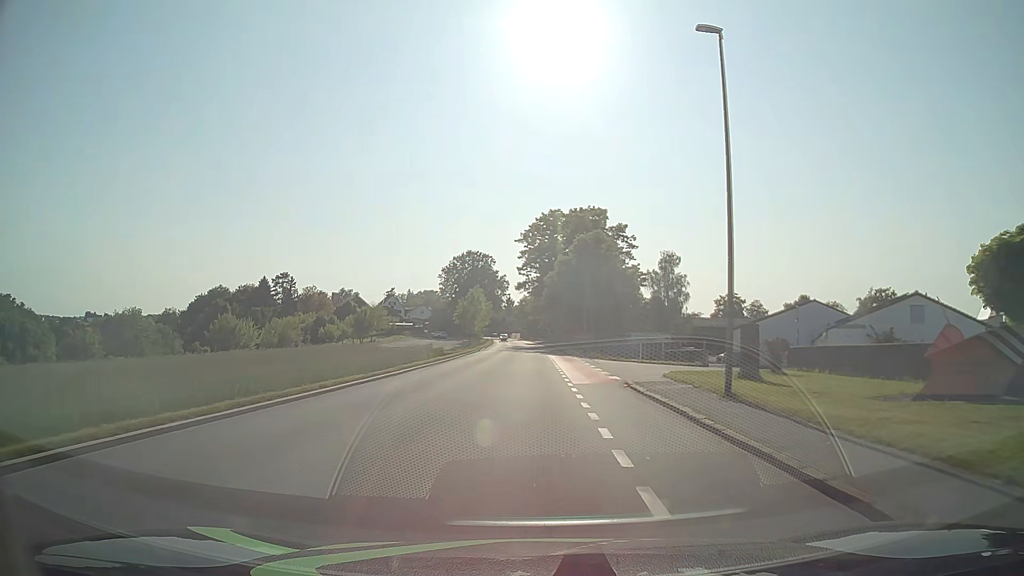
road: tertiary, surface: asphalt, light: Day
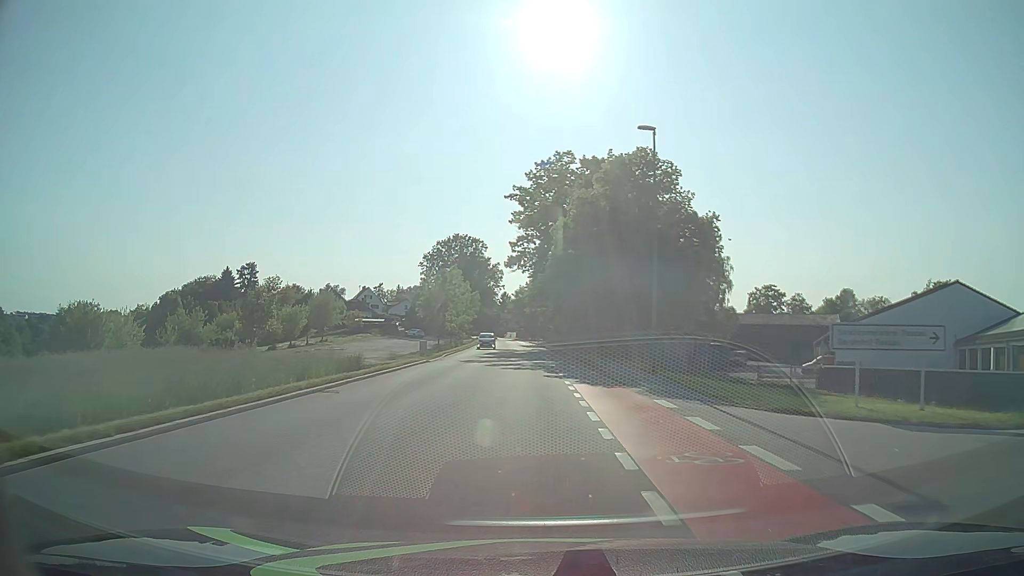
(0.0, +30.4) m; 0°
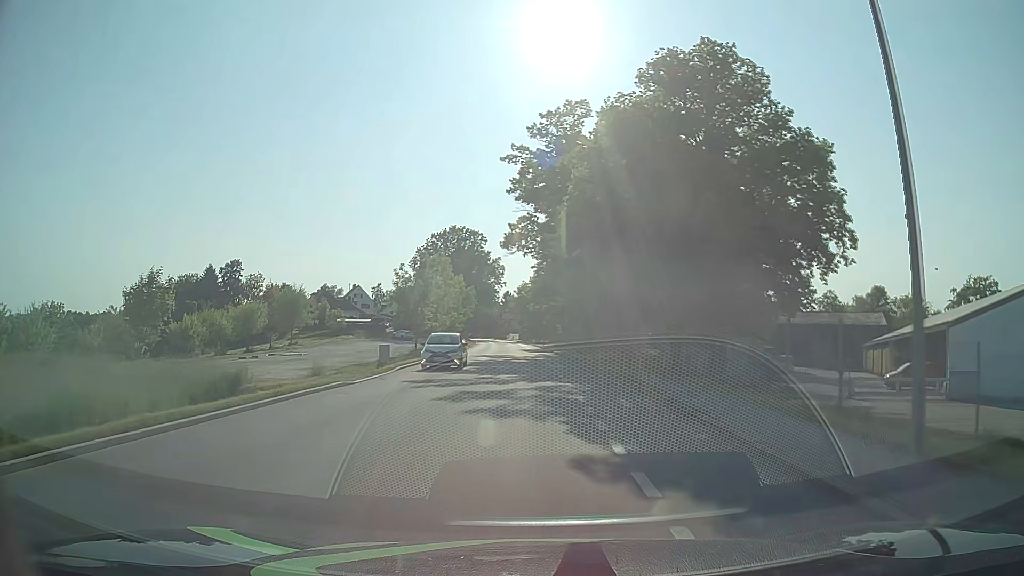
(0.0, +15.2) m; 0°
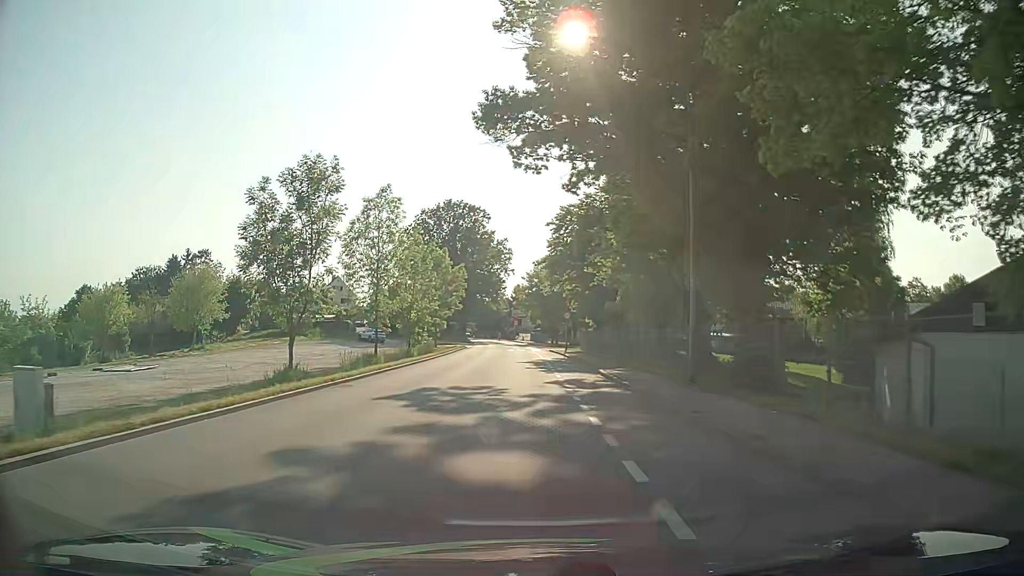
(-0.3, +29.5) m; -1°
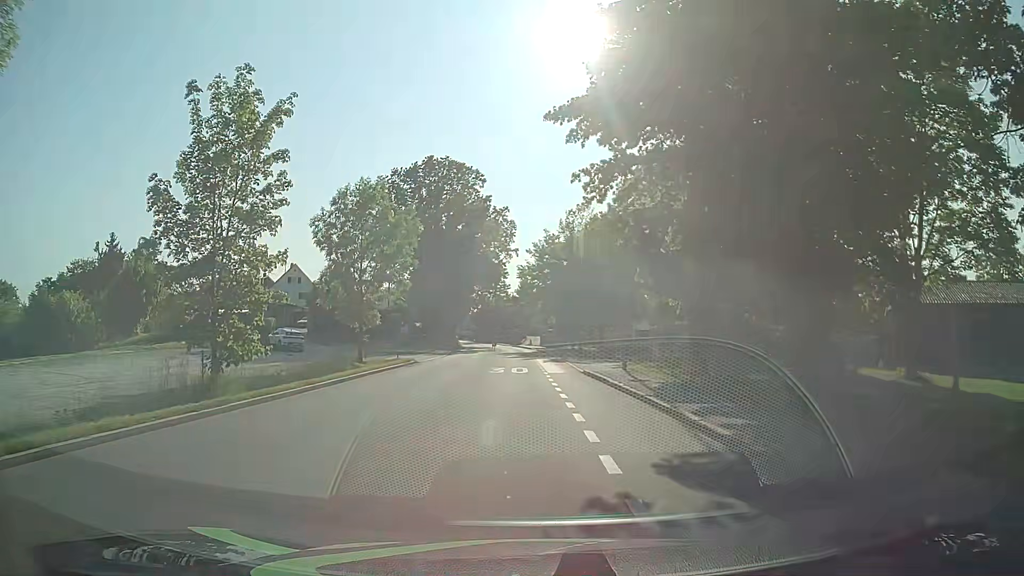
(-0.1, +31.6) m; -1°
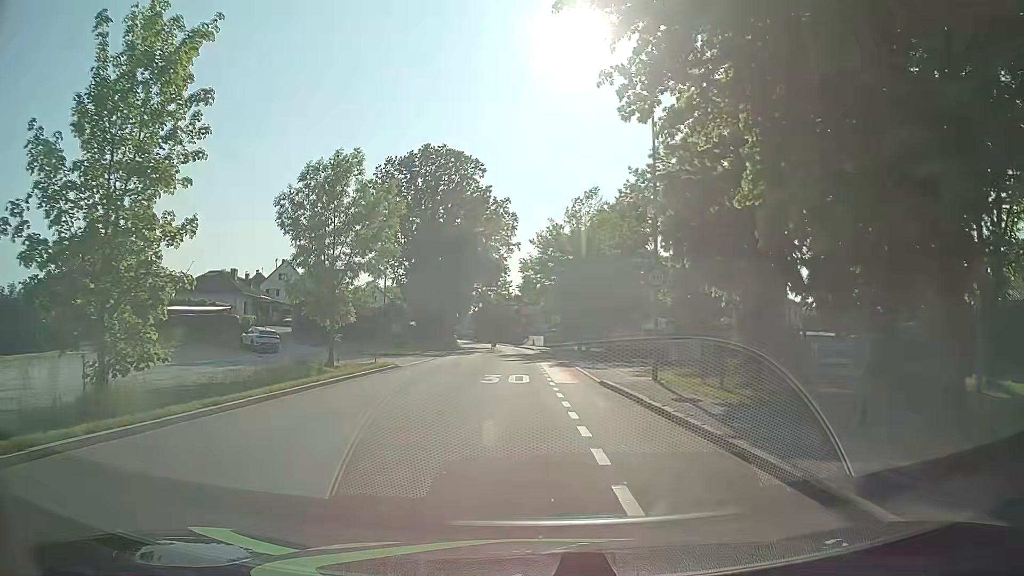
(0.0, +5.5) m; -1°
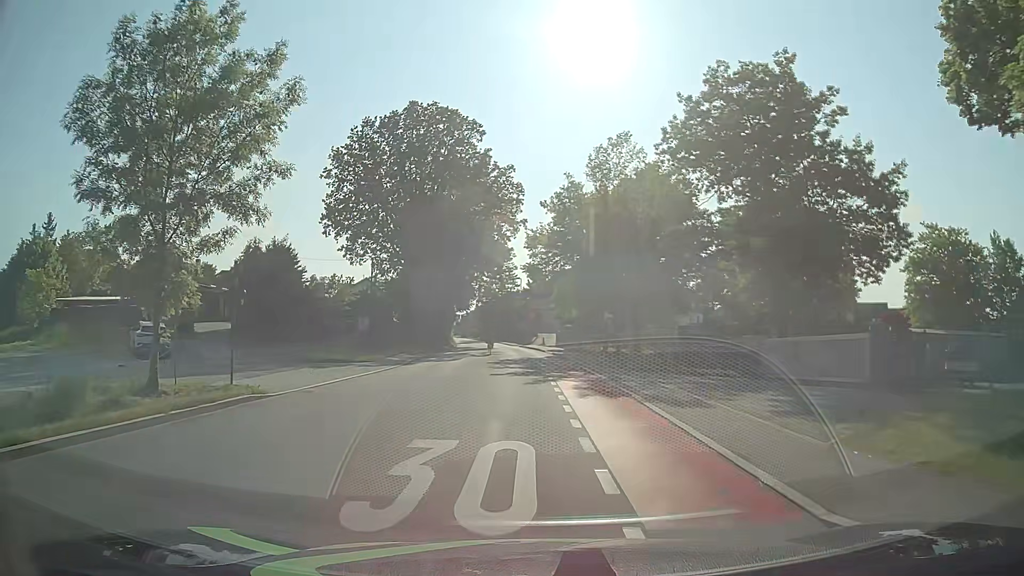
(0.0, +15.2) m; 0°
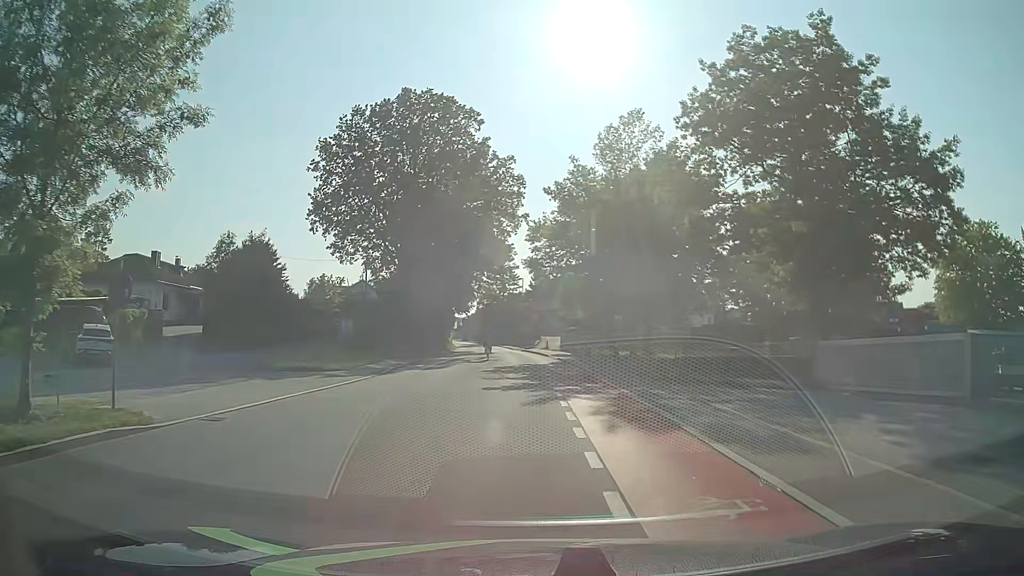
(0.0, +4.8) m; 0°
(0, +10) (0, +20) (0, +30) (-1, +40) (-1, +50) (-3, +60) (-4, +70) (-5, +80) (-6, +90) (-7, +100) m
